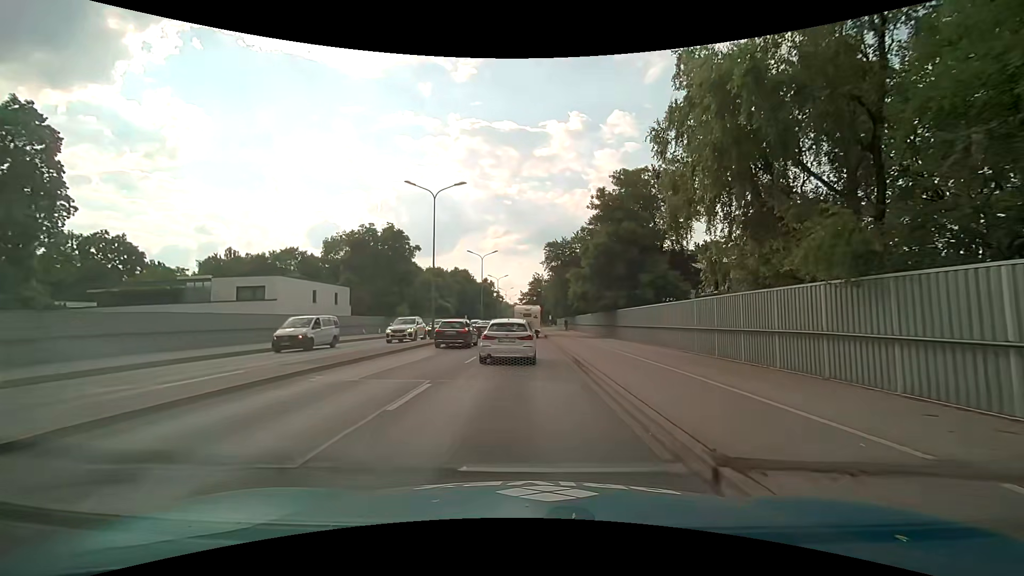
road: trunk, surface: asphalt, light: Day
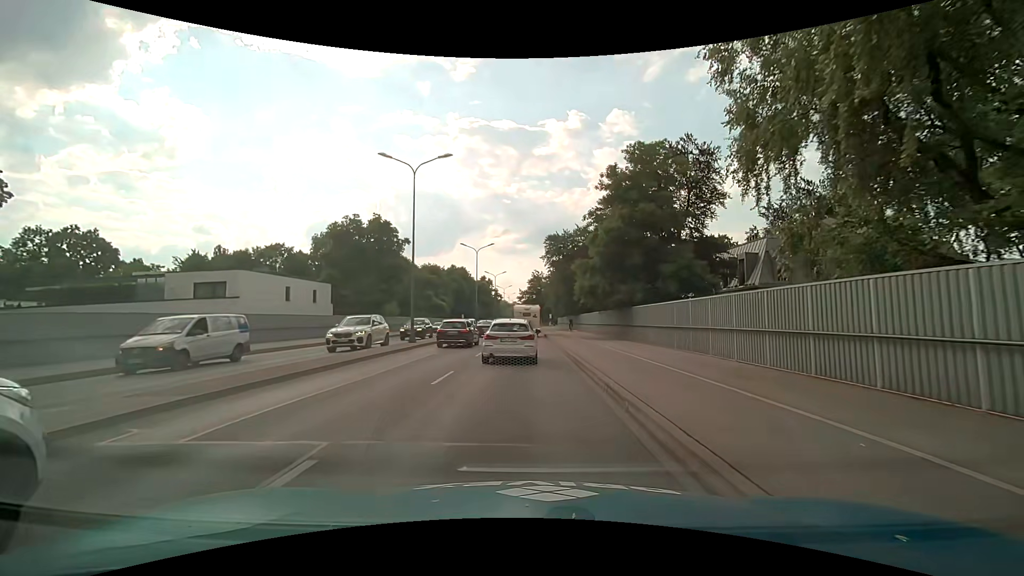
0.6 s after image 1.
(0.0, +5.6) m; 0°
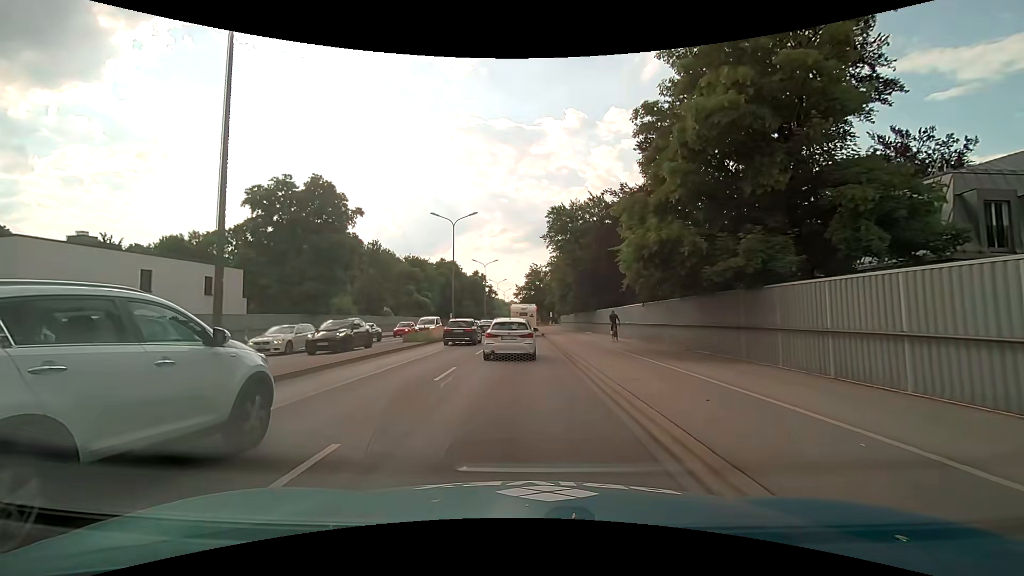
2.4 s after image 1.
(-0.1, +17.1) m; 0°
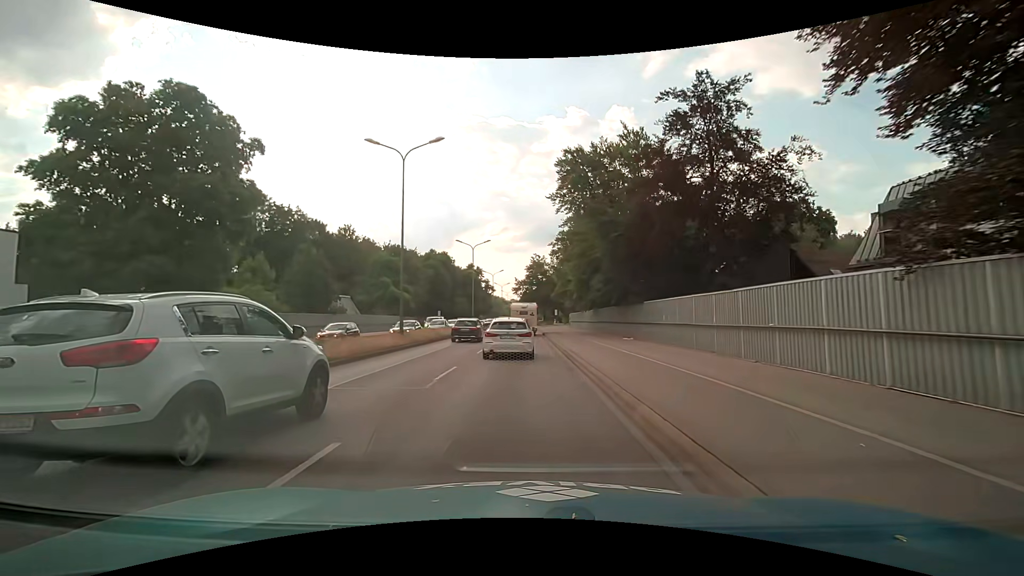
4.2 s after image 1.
(-0.1, +17.9) m; -1°
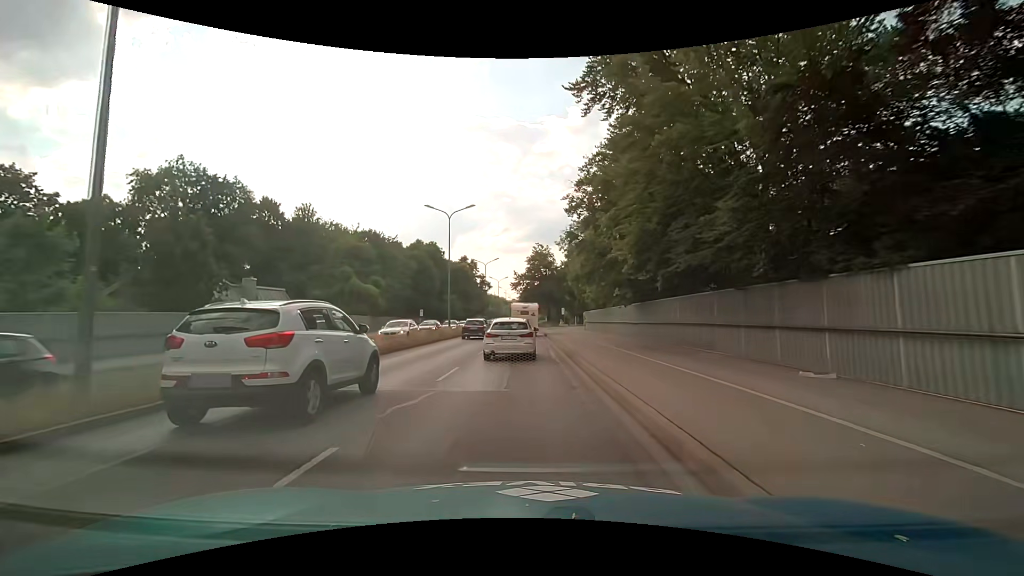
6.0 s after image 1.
(+0.2, +18.2) m; 0°
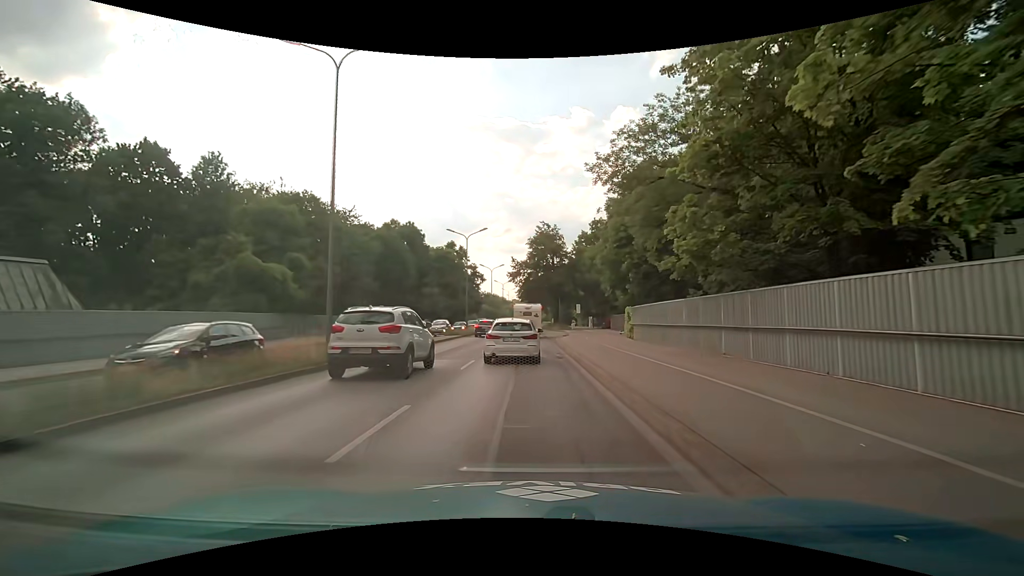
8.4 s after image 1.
(0.0, +24.4) m; 0°
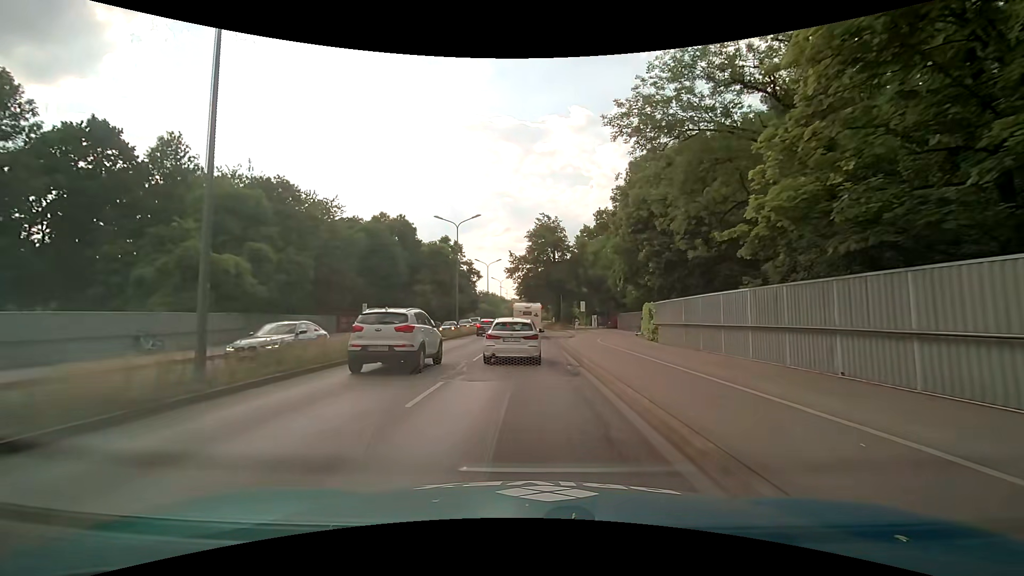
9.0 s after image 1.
(0.0, +6.1) m; 0°
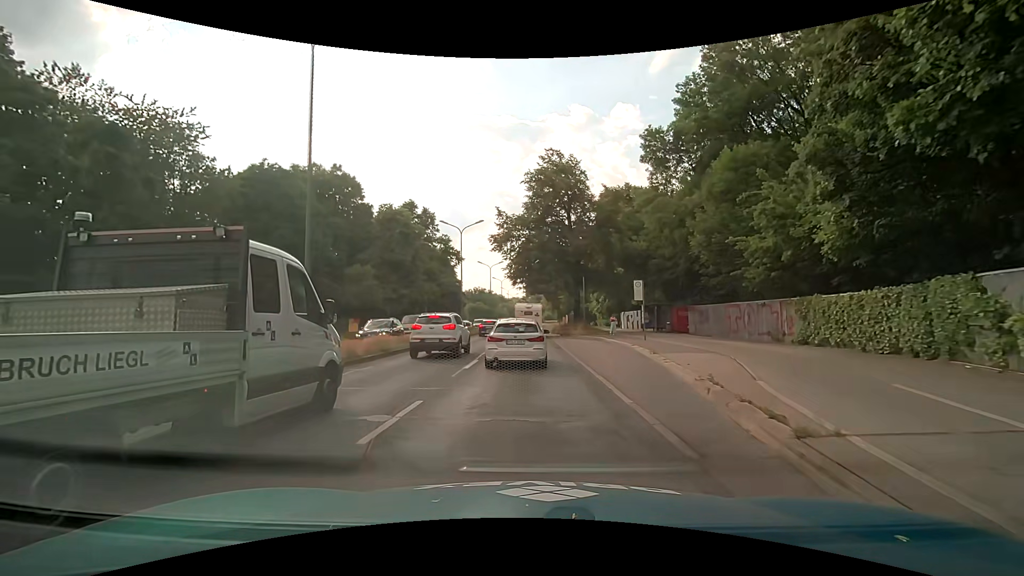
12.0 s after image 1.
(+0.2, +29.1) m; 0°
